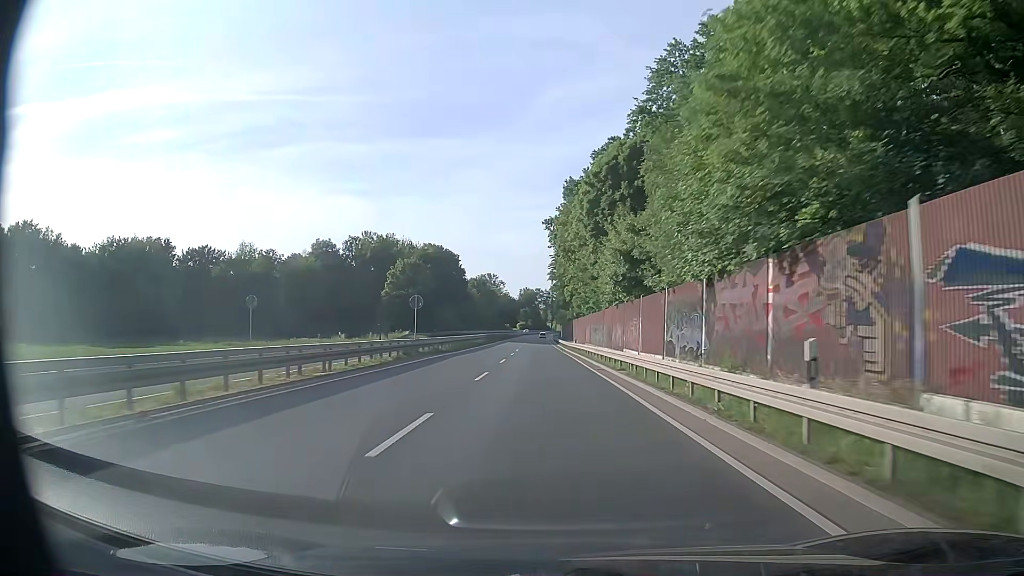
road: trunk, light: Day
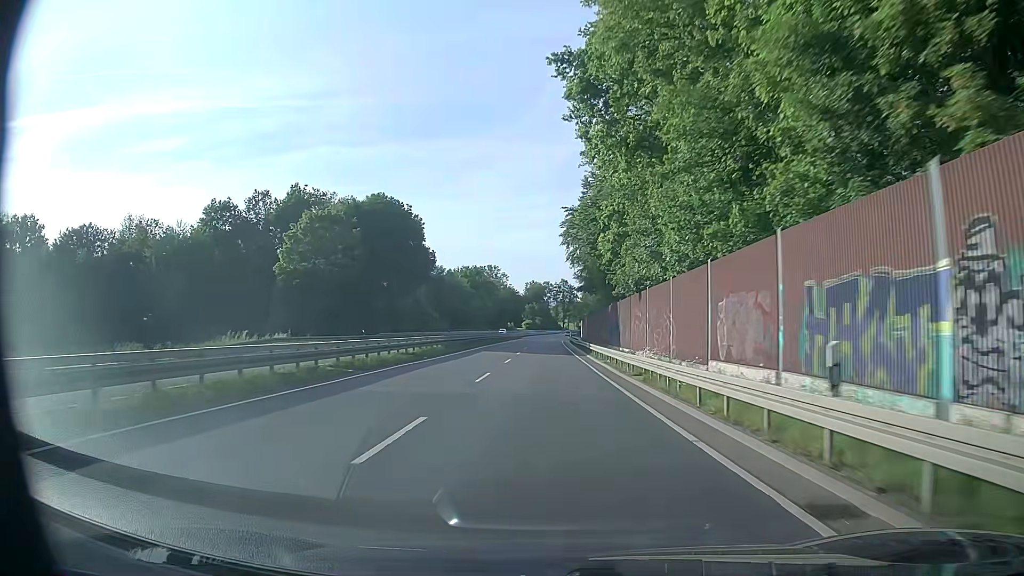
(-0.1, +49.0) m; 0°
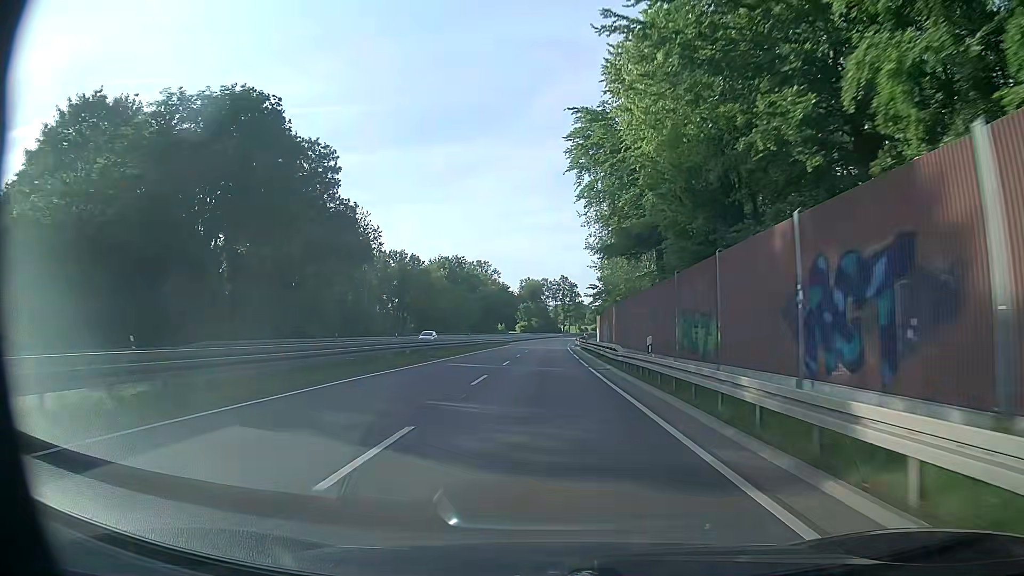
(-0.1, +37.6) m; 0°
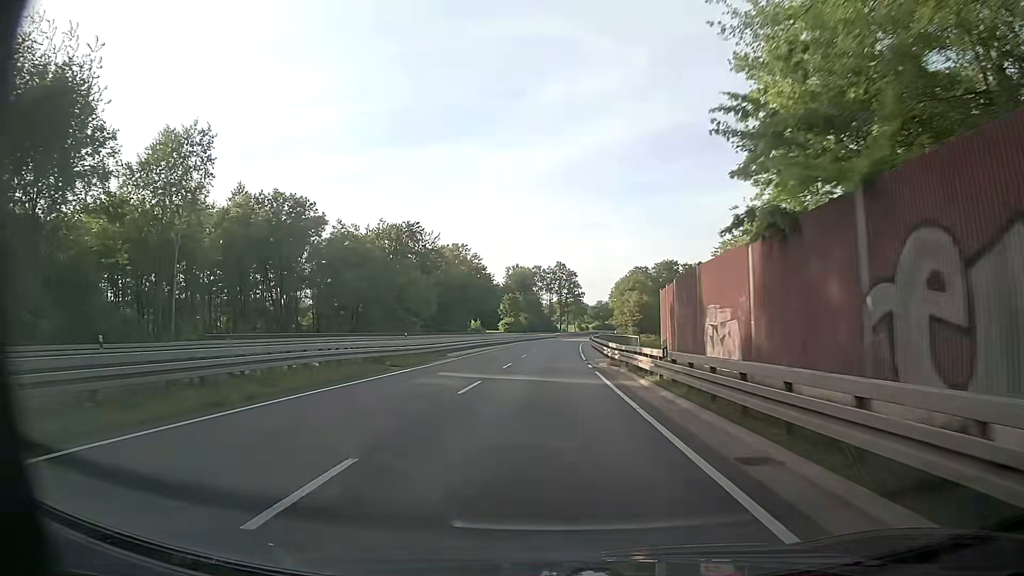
(+0.3, +51.1) m; +1°
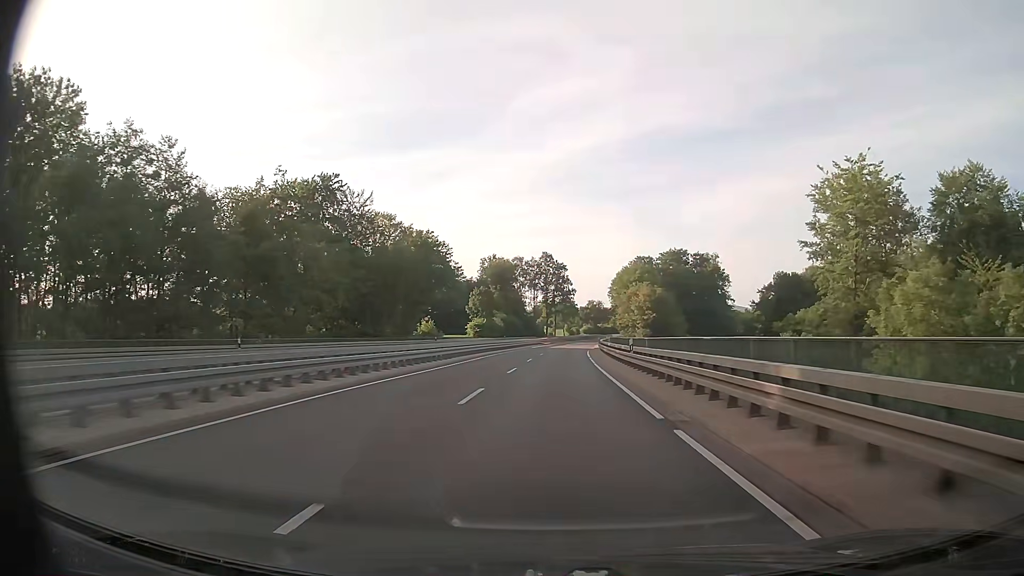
(+0.2, +38.2) m; +1°
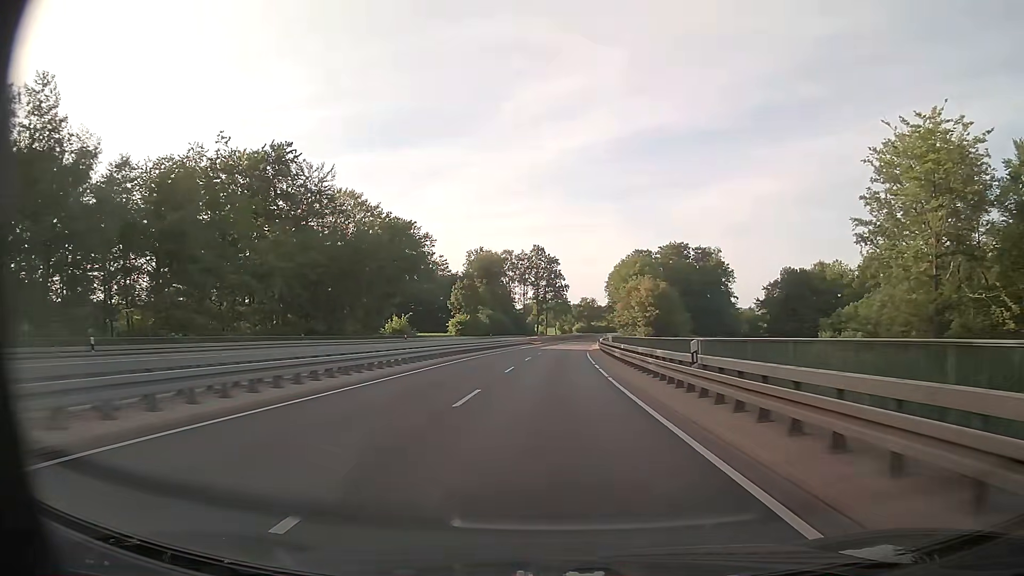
(+0.1, +12.6) m; +1°
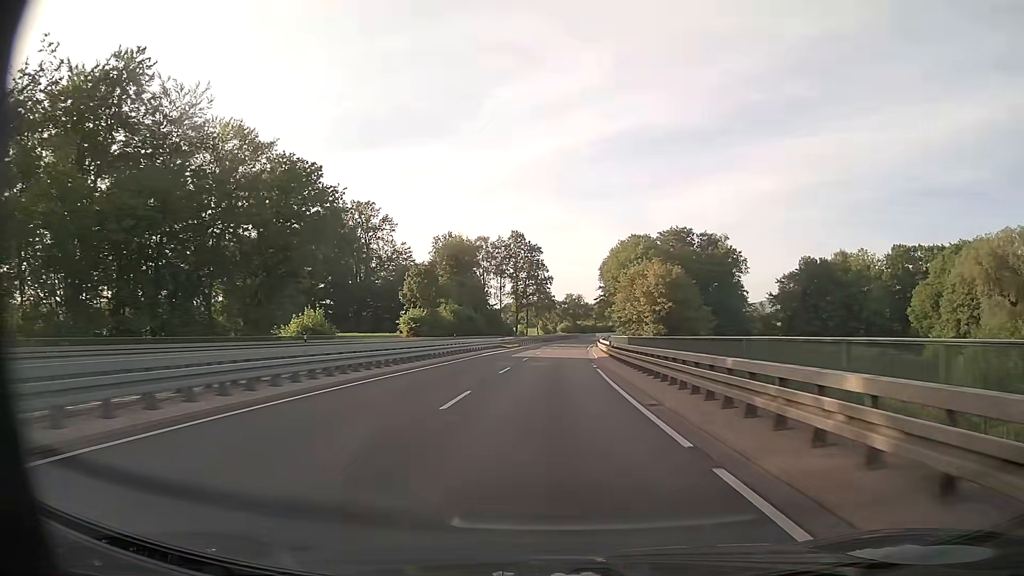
(+0.3, +25.2) m; +1°
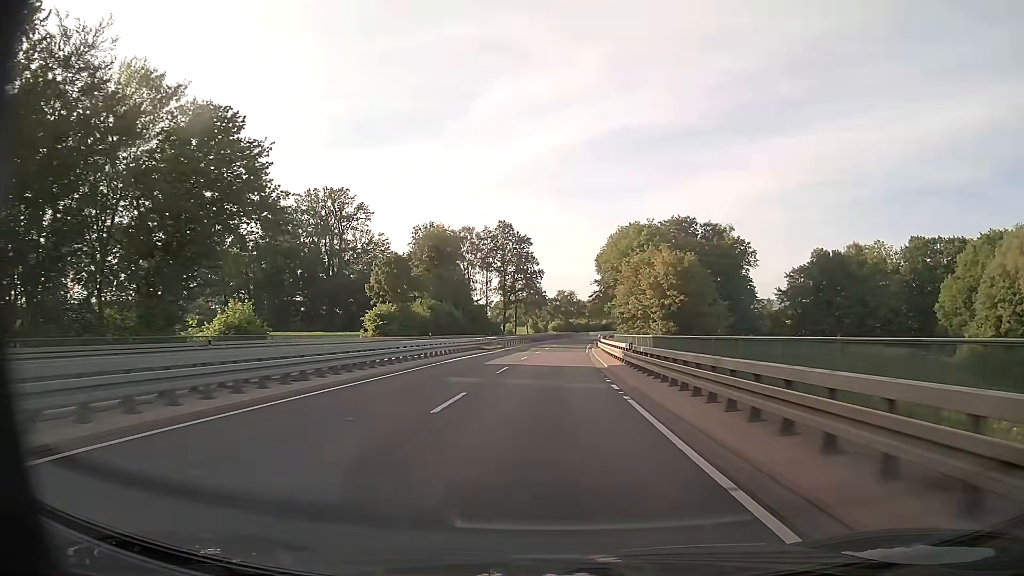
(+0.1, +12.5) m; +1°
(0, +10) (0, +20) (0, +30) (+1, +40) (+1, +50) (+2, +60) (+2, +70) (+3, +80) (+4, +90) (+5, +100) m
